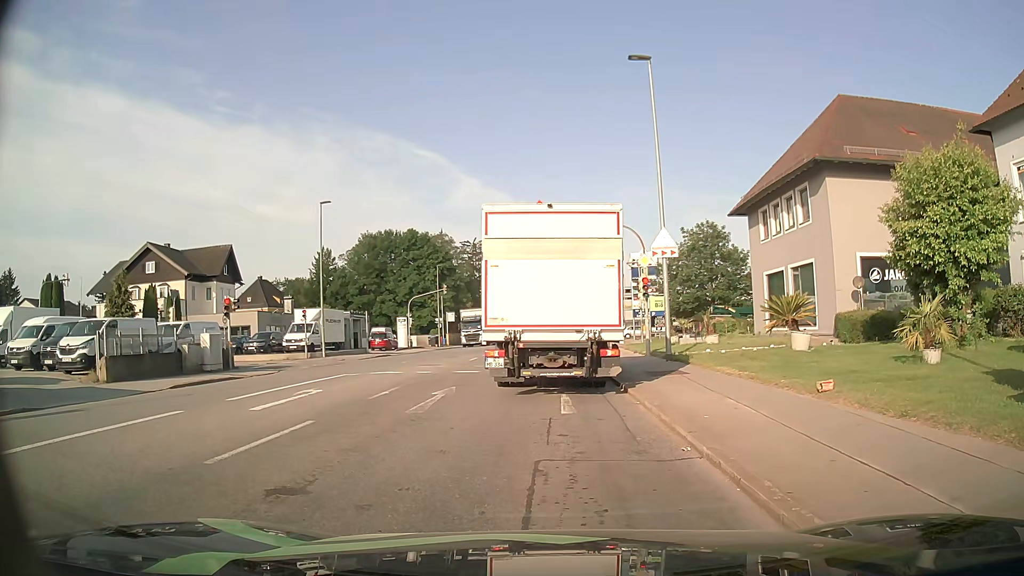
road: tertiary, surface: asphalt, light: Day
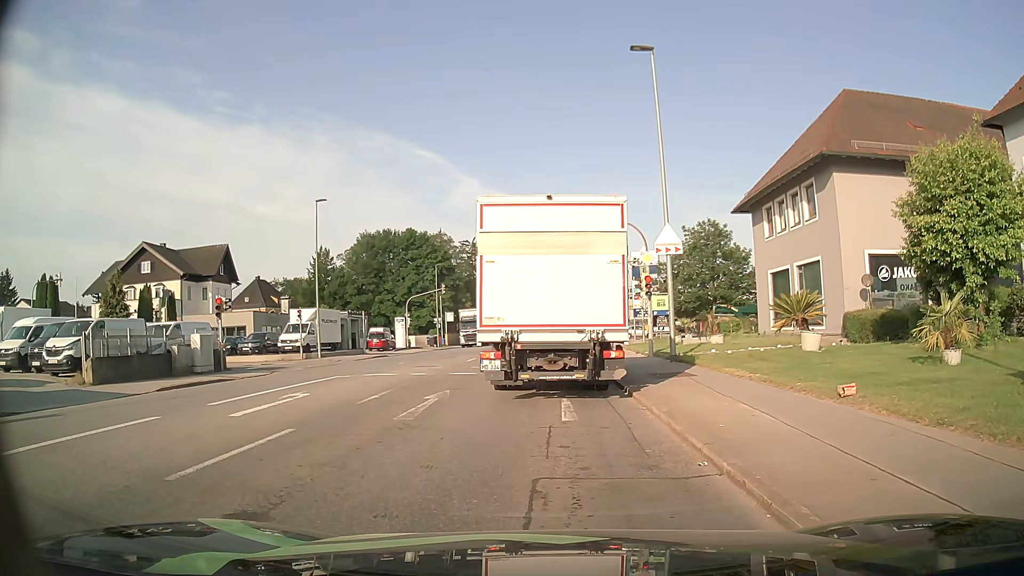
(0.0, +0.8) m; 0°
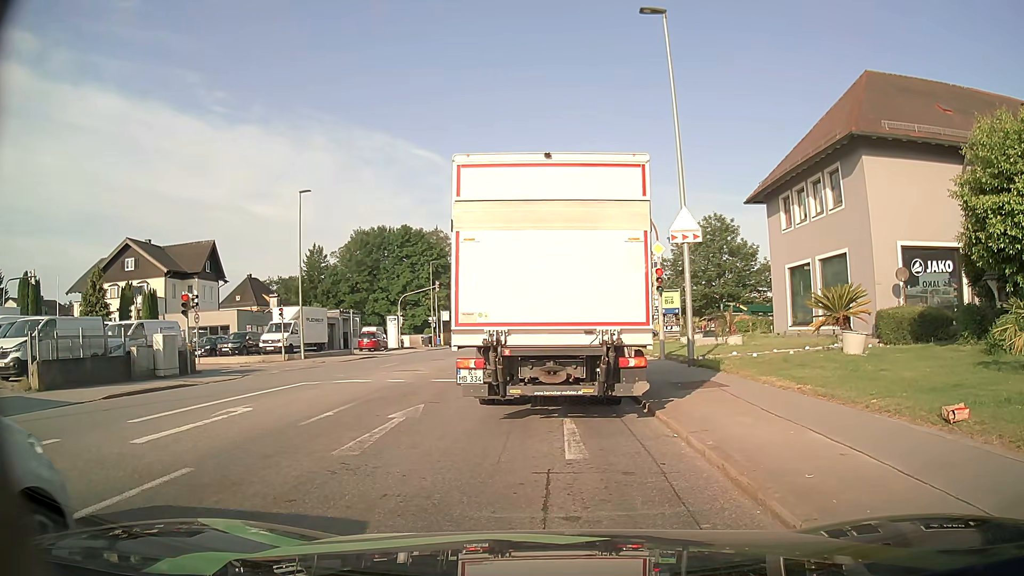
(0.0, +2.8) m; 0°
